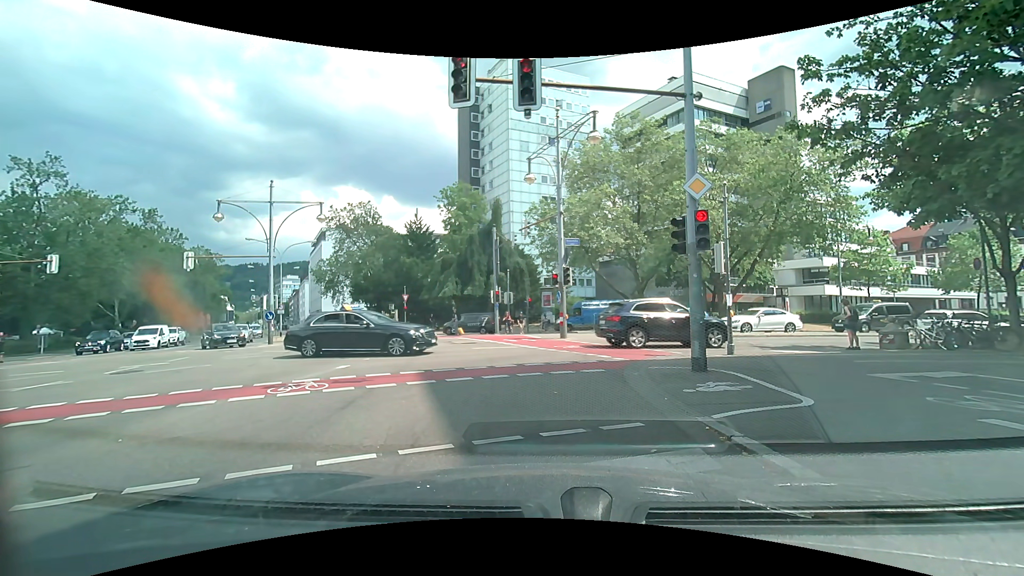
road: secondary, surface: asphalt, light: Day
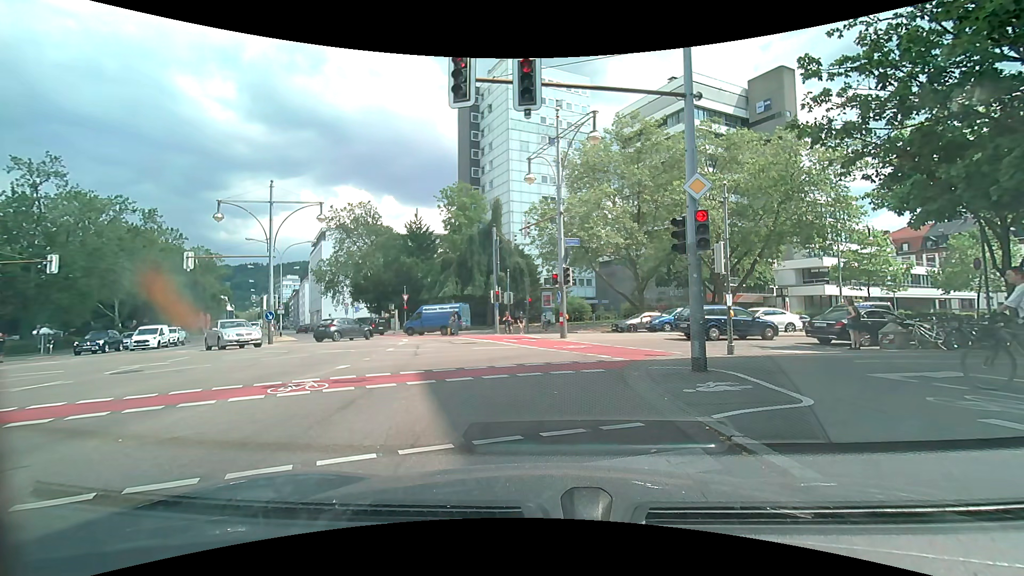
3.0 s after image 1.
(0.0, 0.0) m; 0°
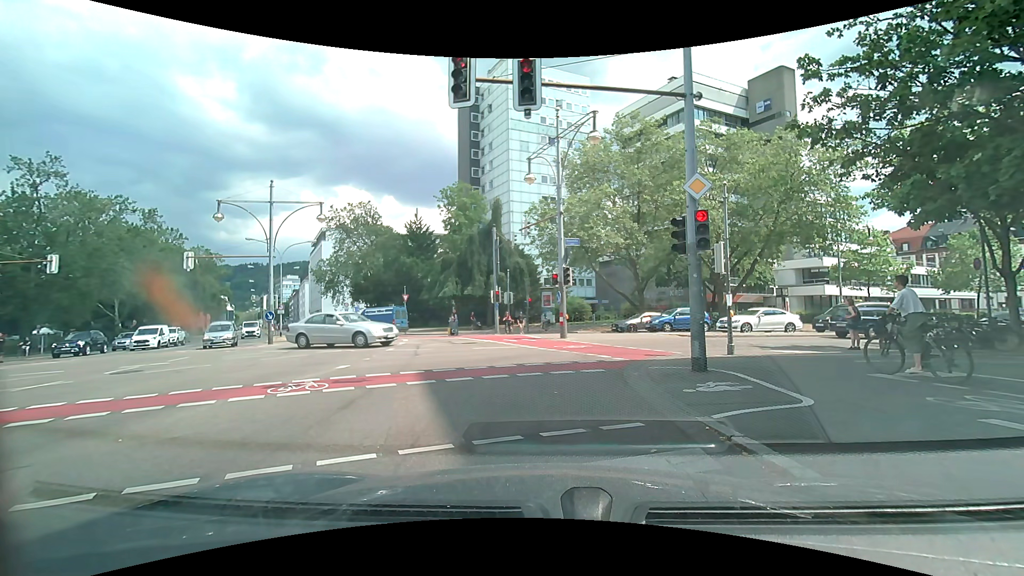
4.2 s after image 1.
(0.0, 0.0) m; 0°
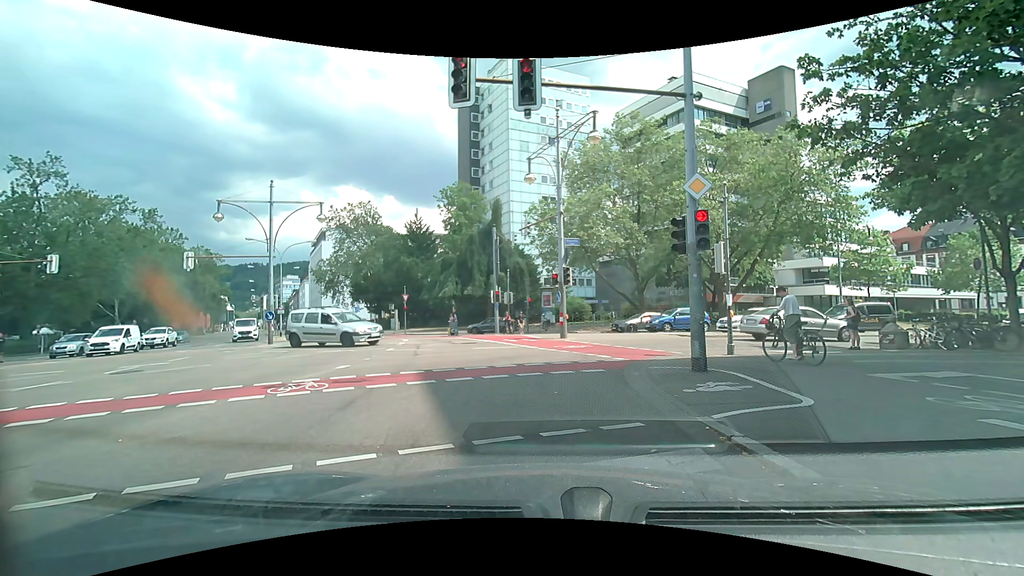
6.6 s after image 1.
(0.0, 0.0) m; 0°
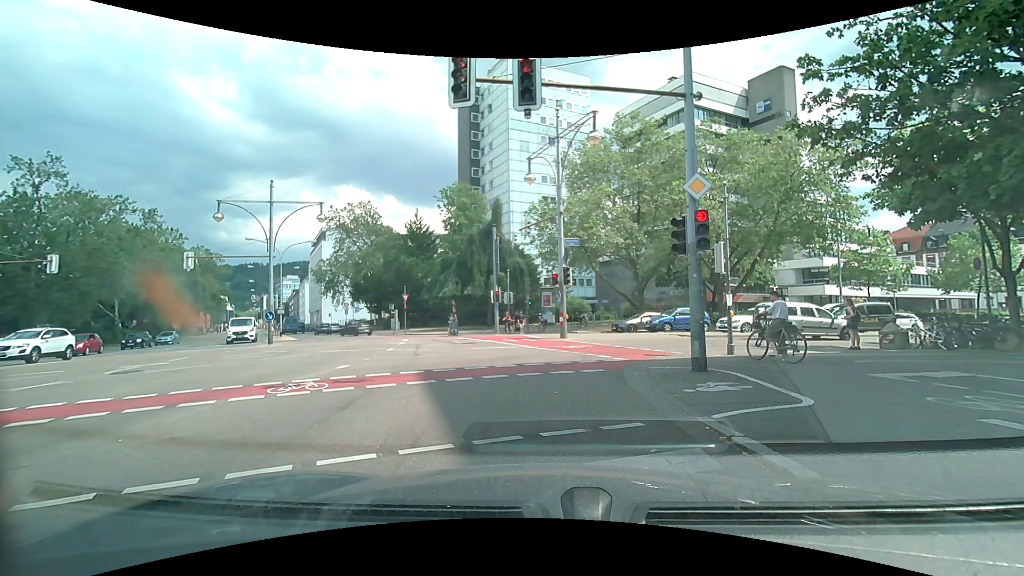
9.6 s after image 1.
(0.0, 0.0) m; 0°
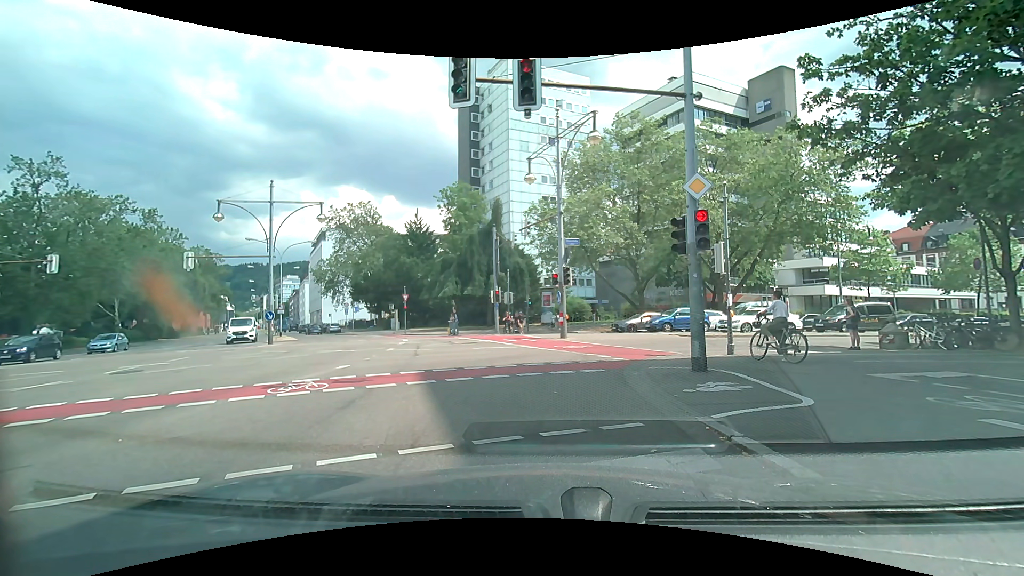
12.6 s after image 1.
(0.0, 0.0) m; 0°
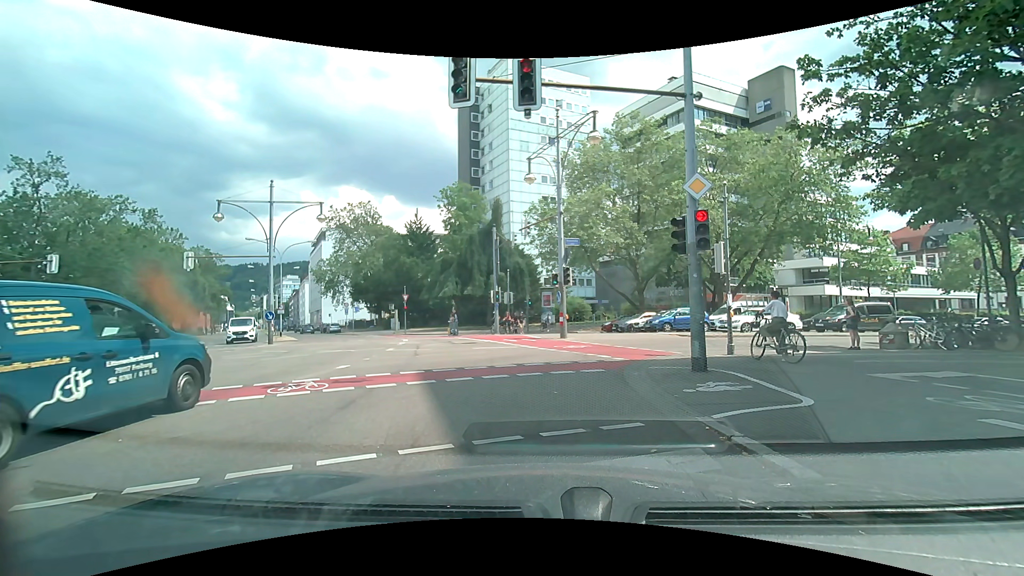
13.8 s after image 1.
(0.0, 0.0) m; 0°
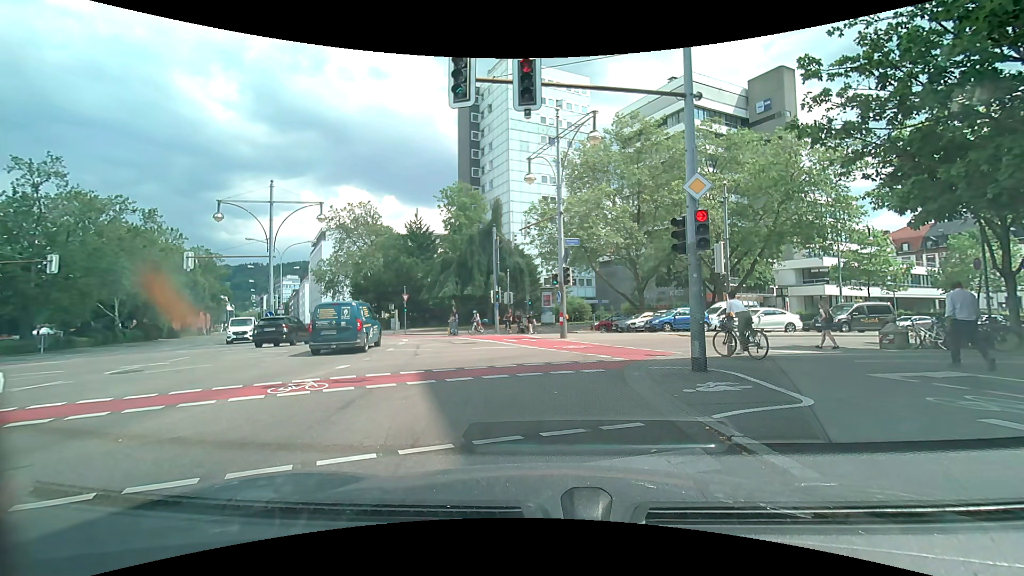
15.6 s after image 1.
(0.0, 0.0) m; 0°
(-1, +10) (+3, +19) (+12, +24) (+21, +27) (+30, +31) (+39, +35) (+49, +38) (+58, +42) (+67, +46) (+77, +49) m
